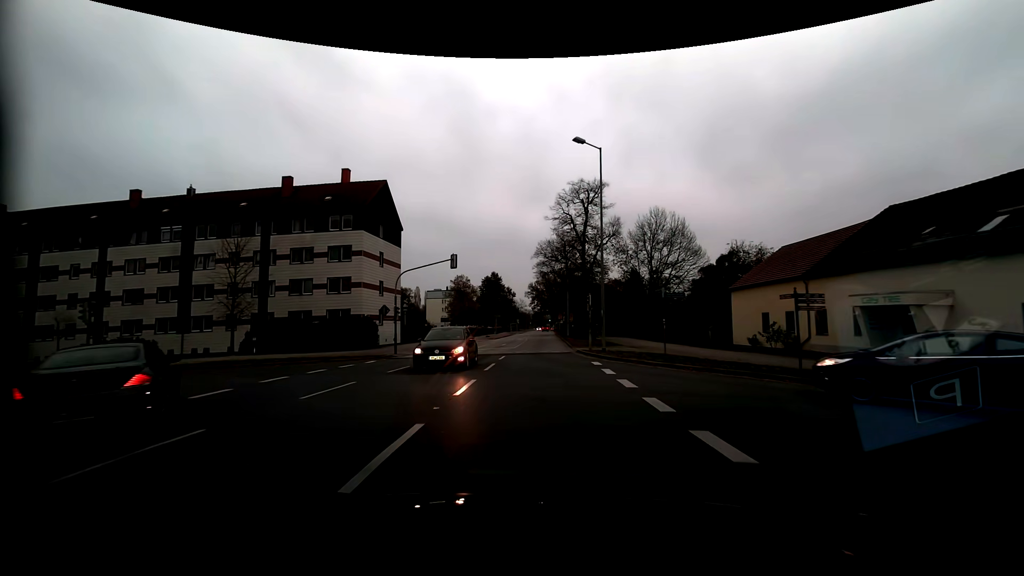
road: residential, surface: asphalt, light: Day
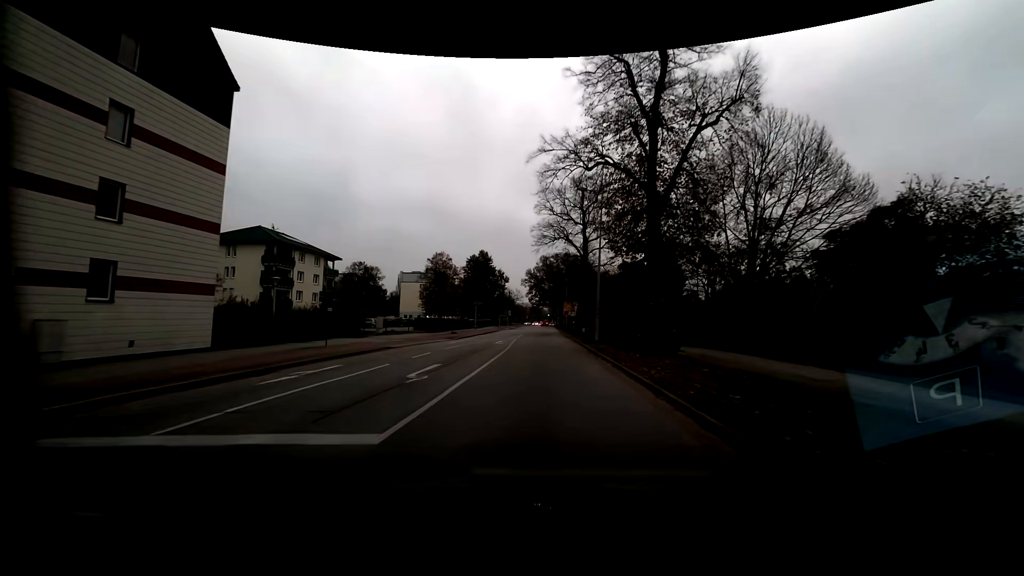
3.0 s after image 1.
(+0.1, +32.1) m; +1°
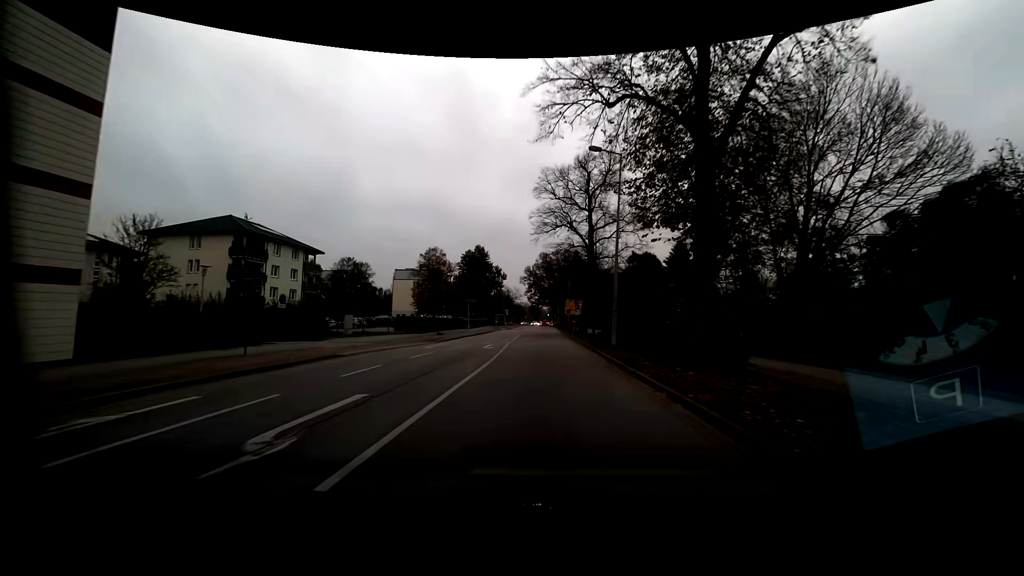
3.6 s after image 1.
(0.0, +7.0) m; 0°
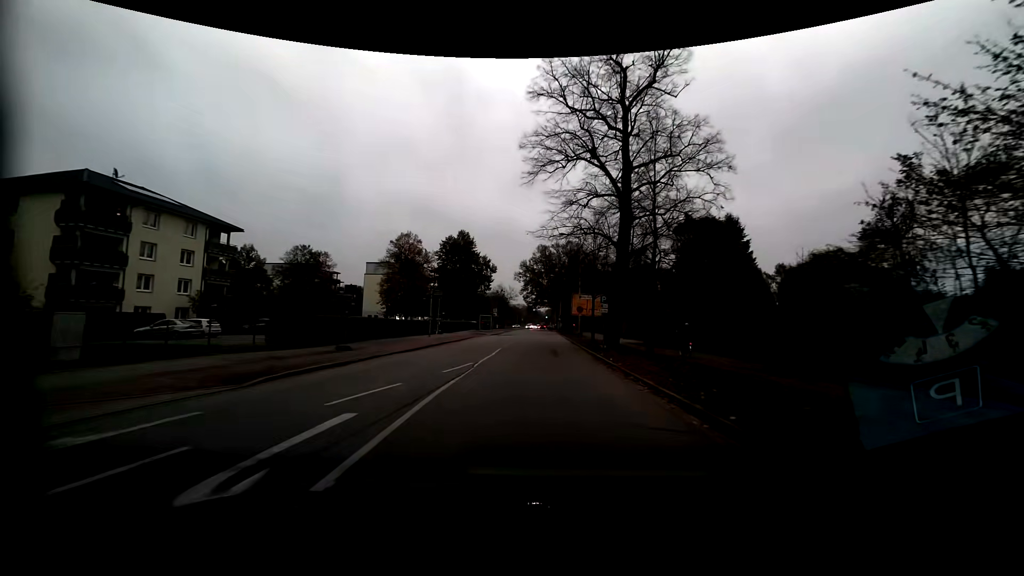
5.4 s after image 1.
(0.0, +21.6) m; 0°
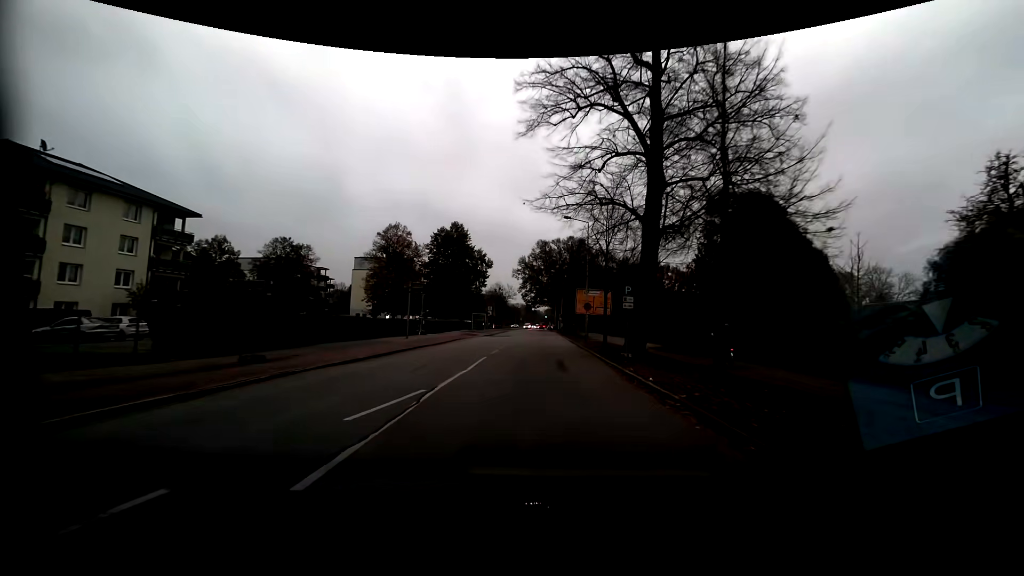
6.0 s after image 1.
(0.0, +7.3) m; 0°
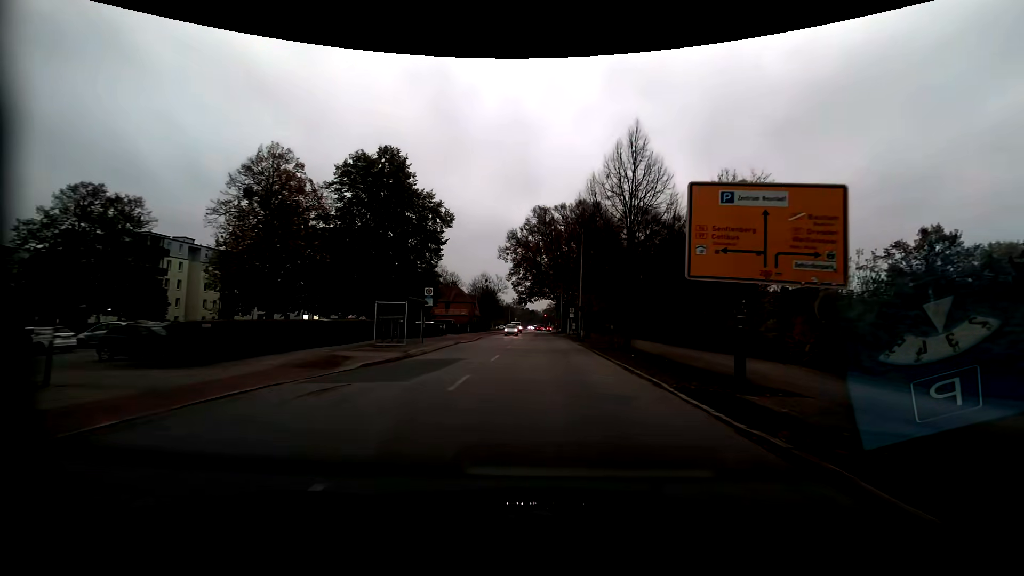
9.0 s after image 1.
(-0.2, +38.1) m; 0°
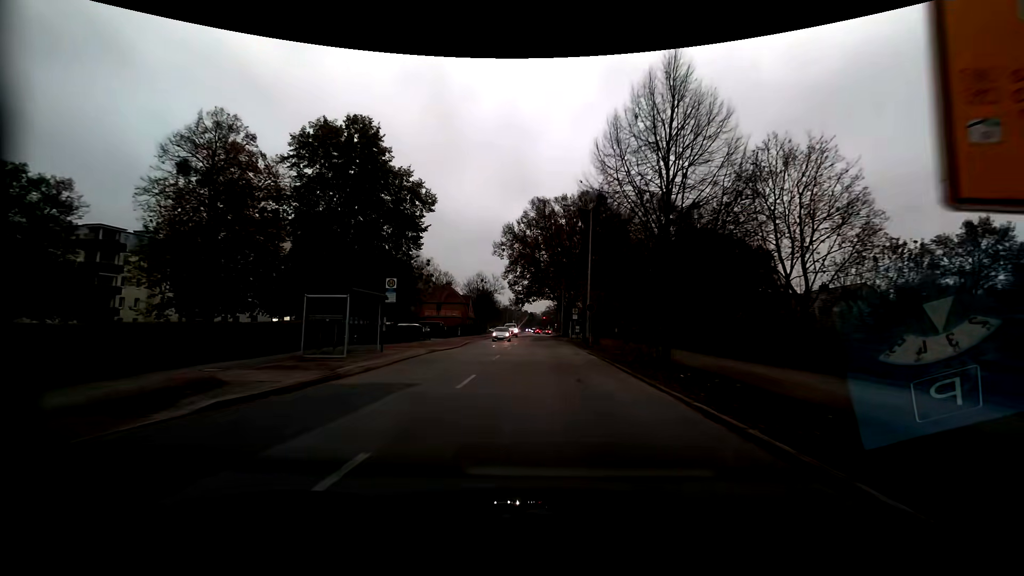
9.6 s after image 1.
(0.0, +7.9) m; 0°
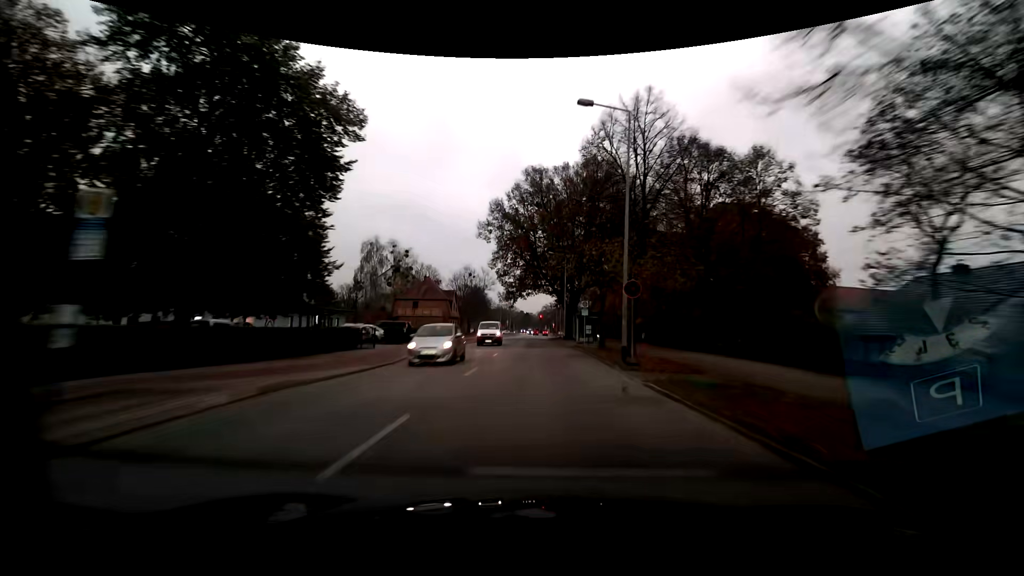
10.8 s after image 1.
(+0.1, +15.9) m; 0°
